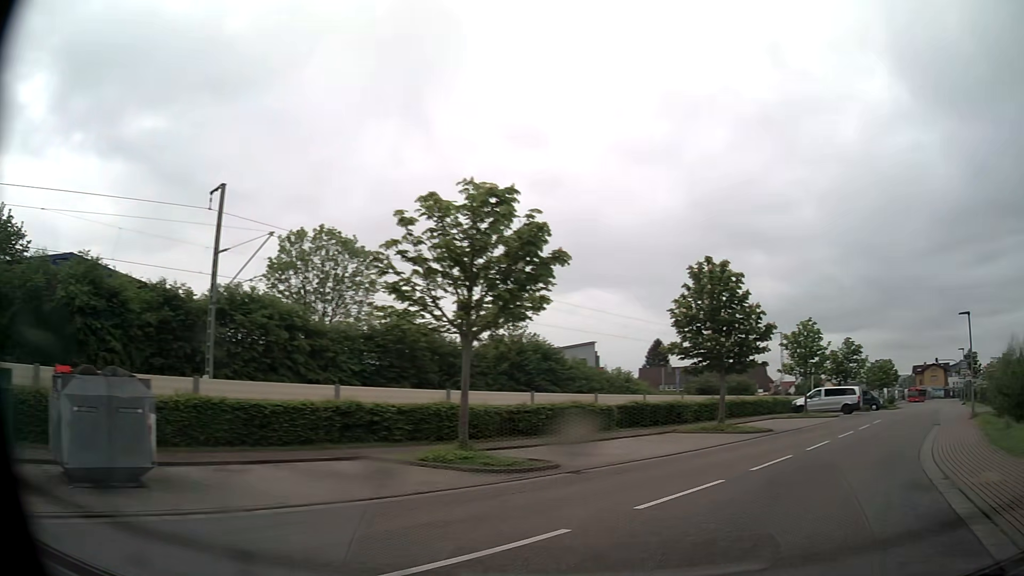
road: unclassified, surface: asphalt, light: Day
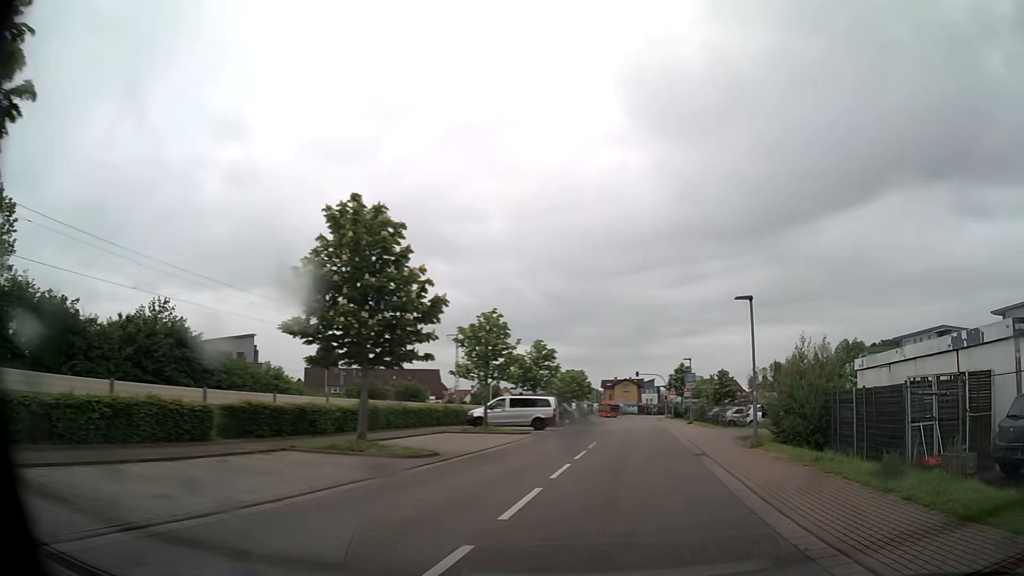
(+2.3, +8.7) m; +27°
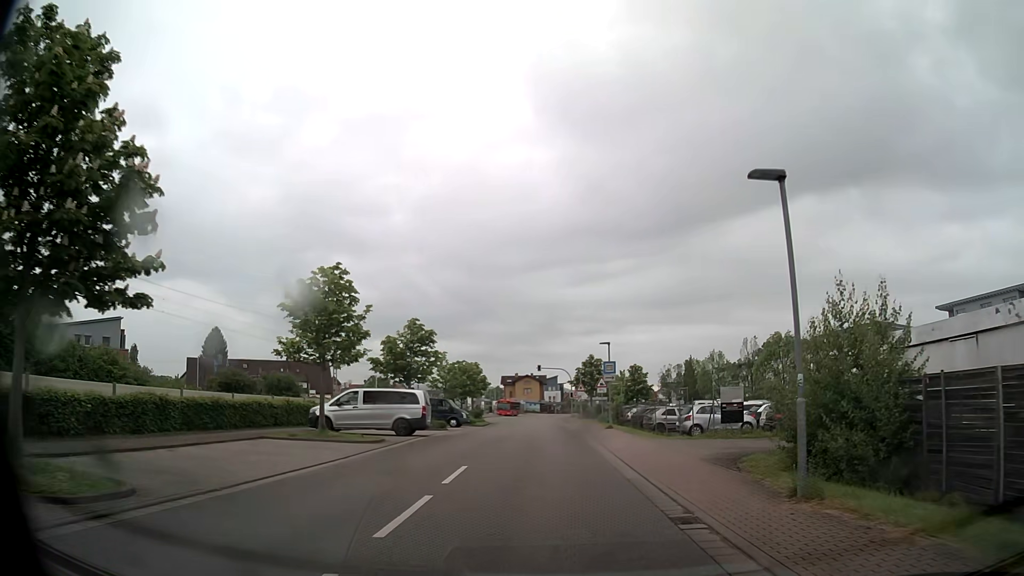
(+1.1, +10.3) m; +9°
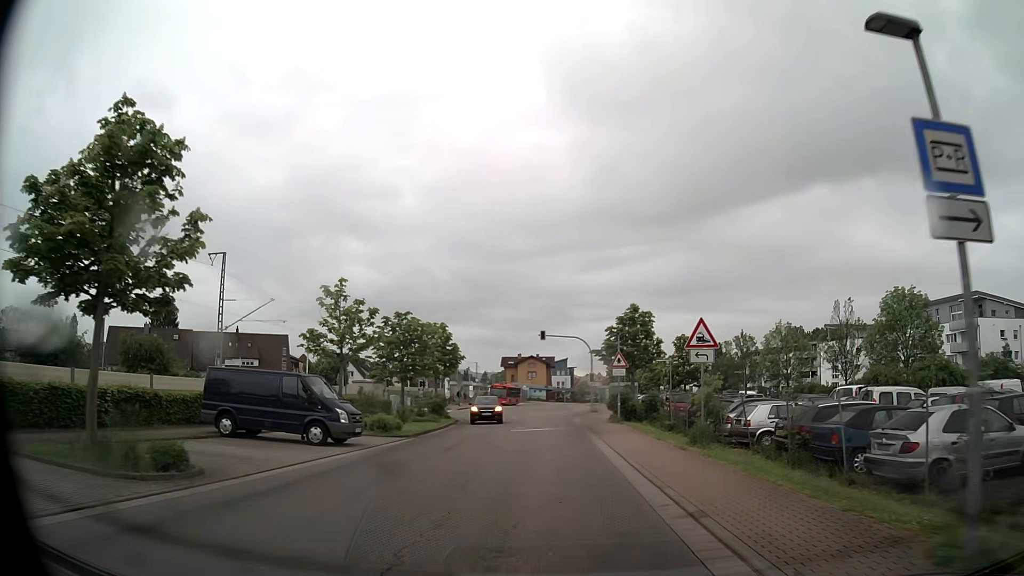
(-0.2, +28.0) m; -1°
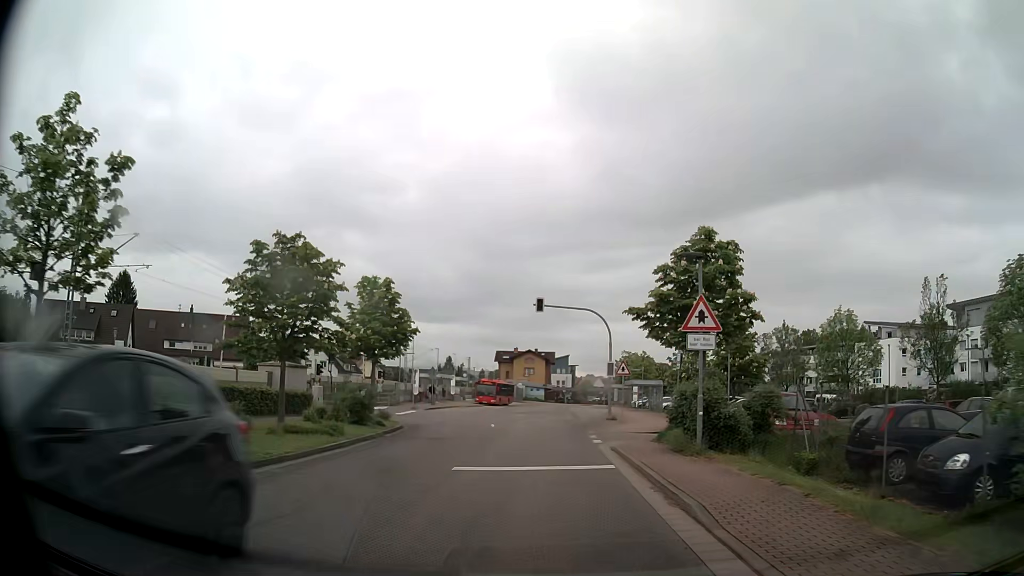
(0.0, +16.7) m; 0°
(0, +10) (0, +20) (0, +30) (-3, +40) (-10, +46) (-20, +47) (-30, +48) (-40, +48) (-50, +48) (-60, +48) m
